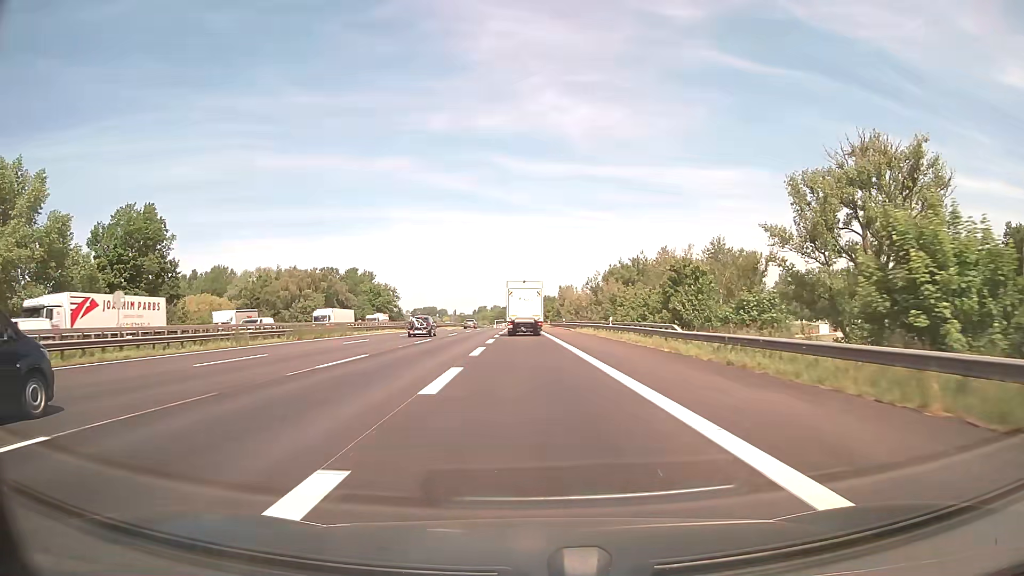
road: motorway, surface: asphalt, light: Day
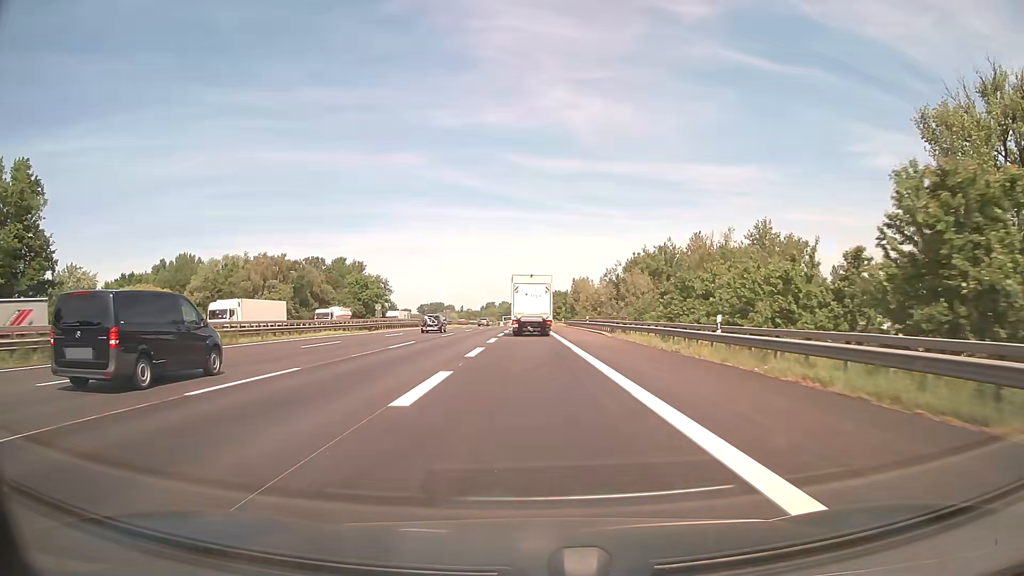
(-0.3, +25.6) m; -1°
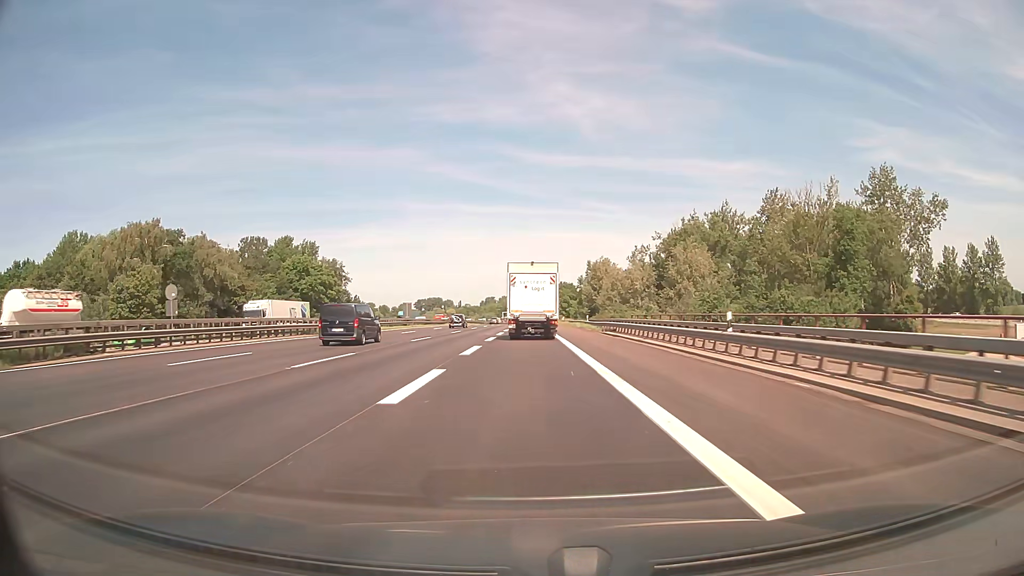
(-0.1, +47.5) m; 0°
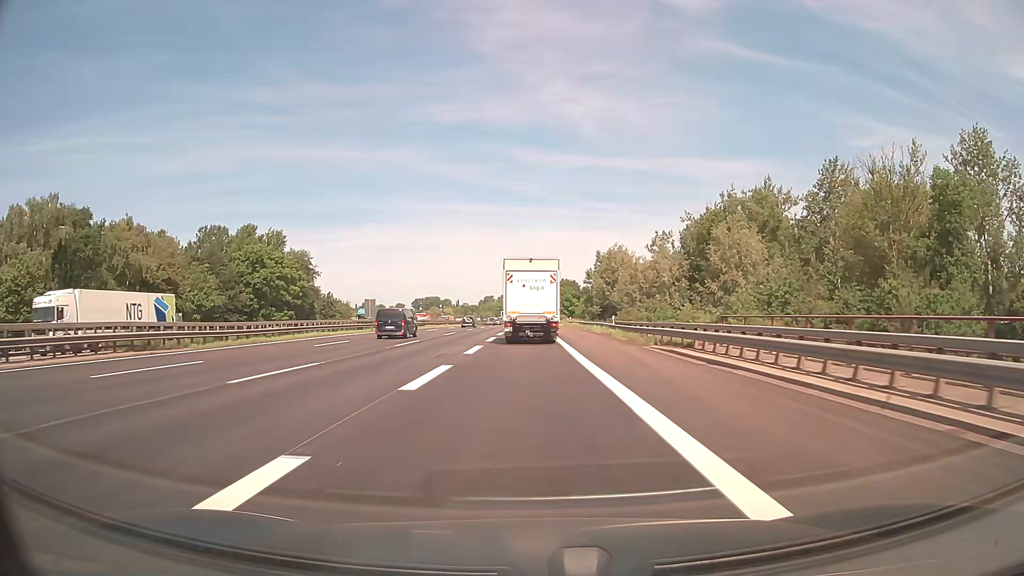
(0.0, +21.7) m; 0°
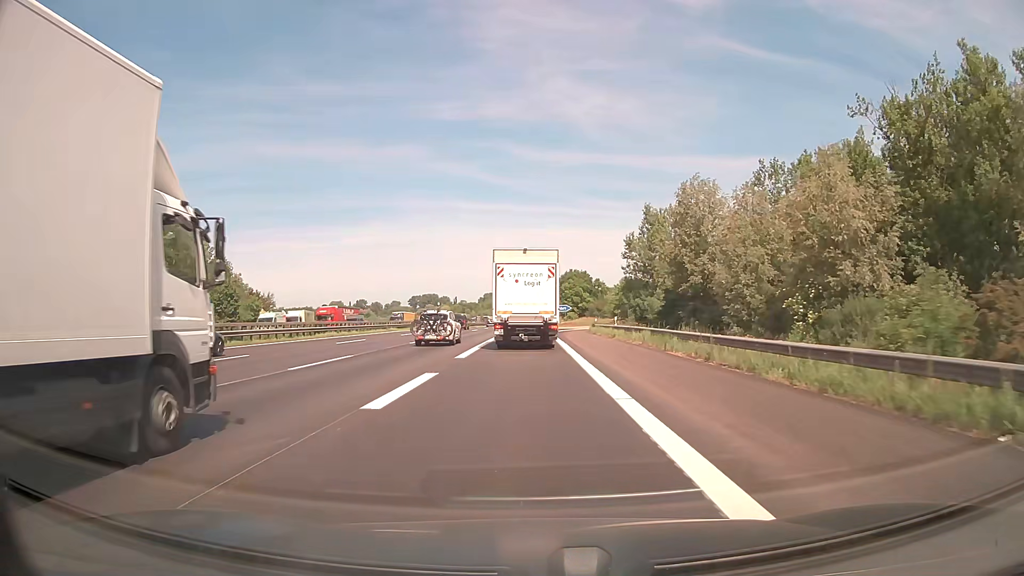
(0.0, +50.0) m; 0°
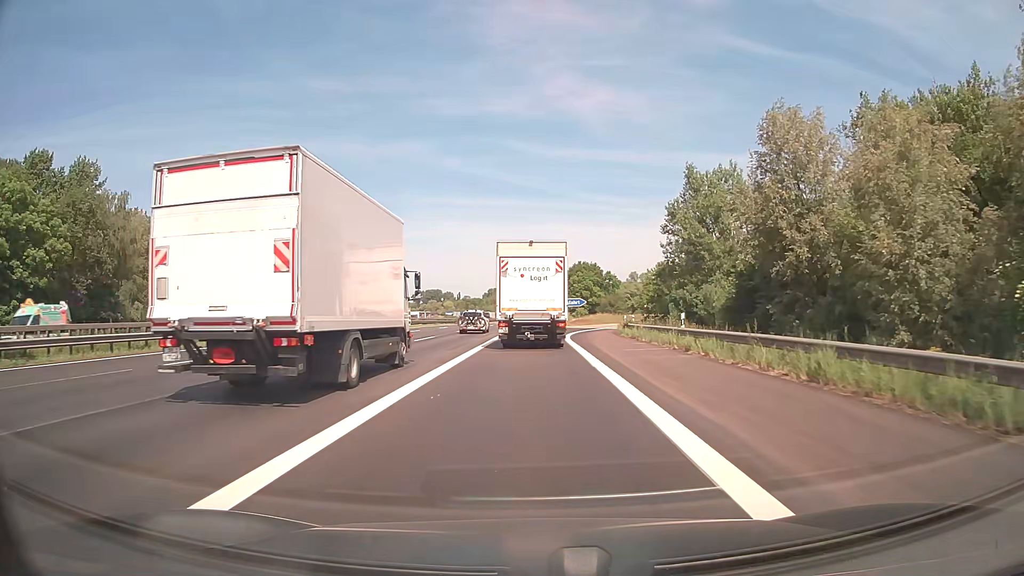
(-0.1, +18.7) m; 0°
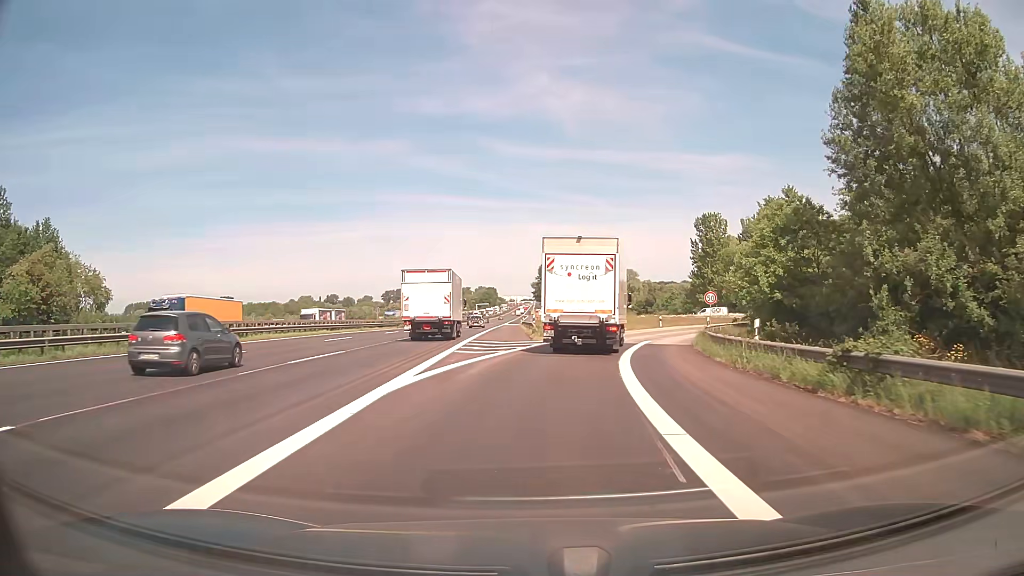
(0.0, +33.6) m; +2°
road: motorway_link
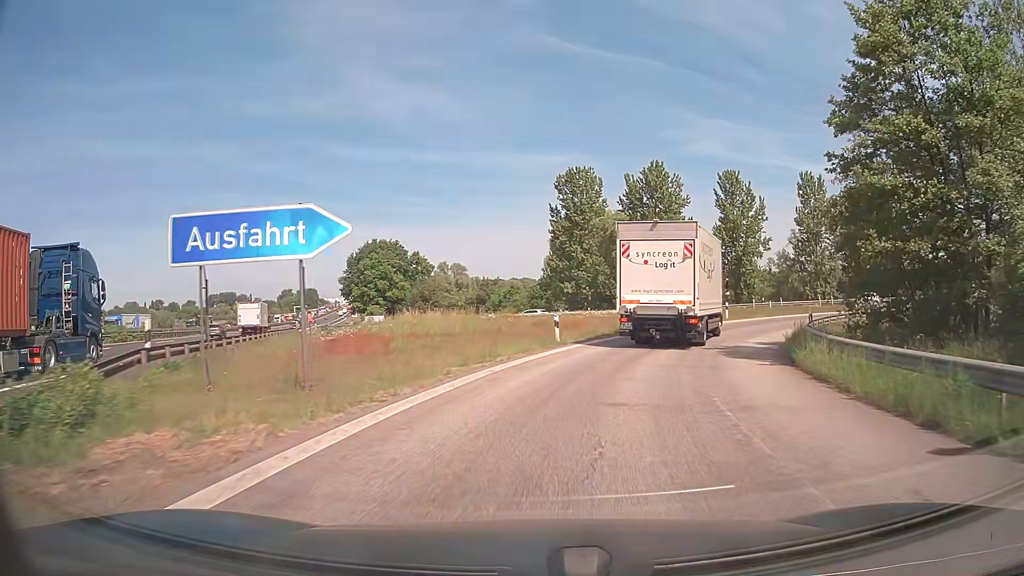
(+4.0, +36.2) m; +14°
(+1, +10) (+2, +20) (+6, +29) (+11, +38) (+18, +45) (+27, +50) (+36, +53) (+46, +55) (+56, +54) (+66, +52) m
